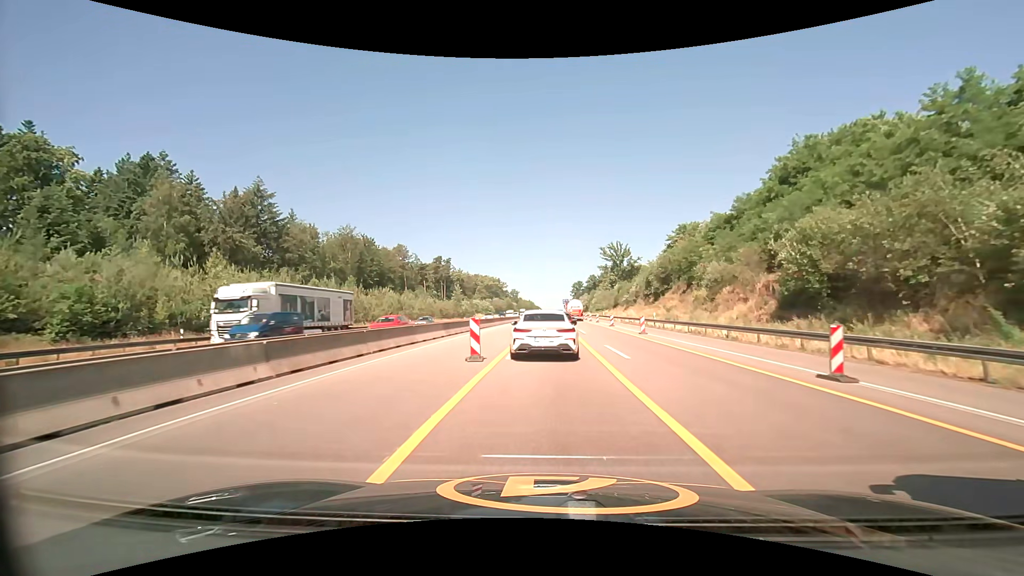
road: motorway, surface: asphalt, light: Day
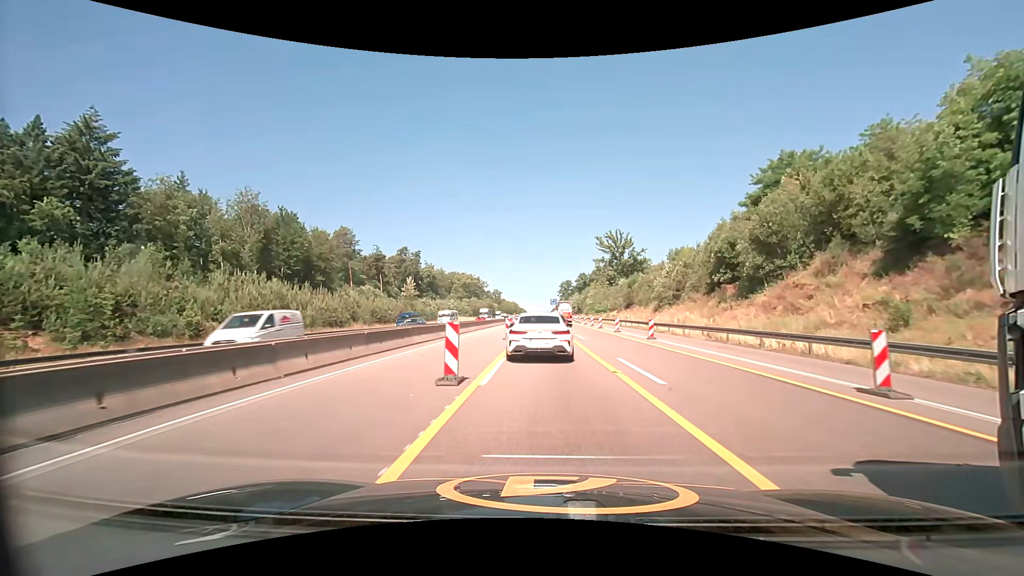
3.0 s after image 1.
(+0.3, +41.3) m; +1°
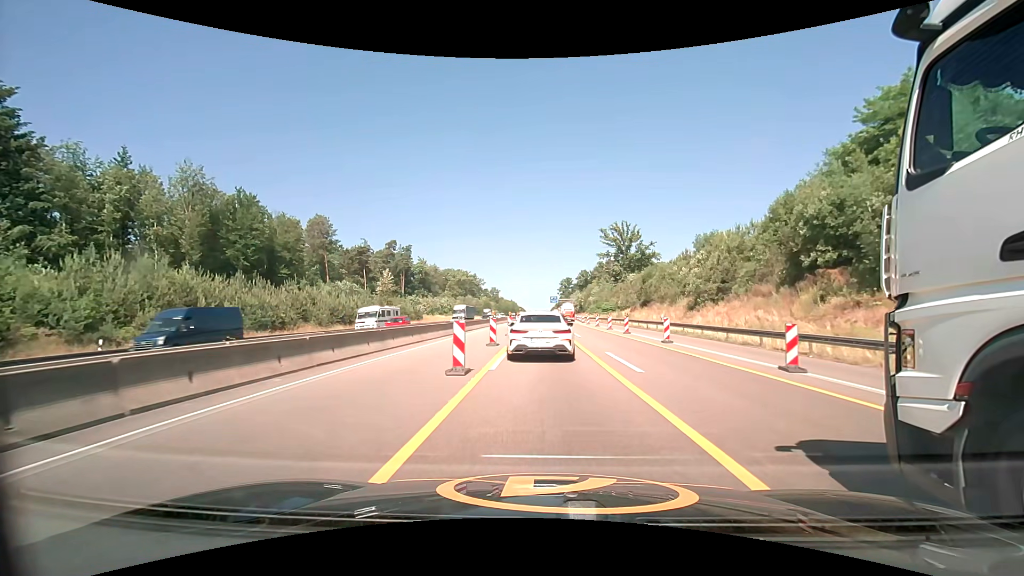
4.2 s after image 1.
(0.0, +16.2) m; 0°
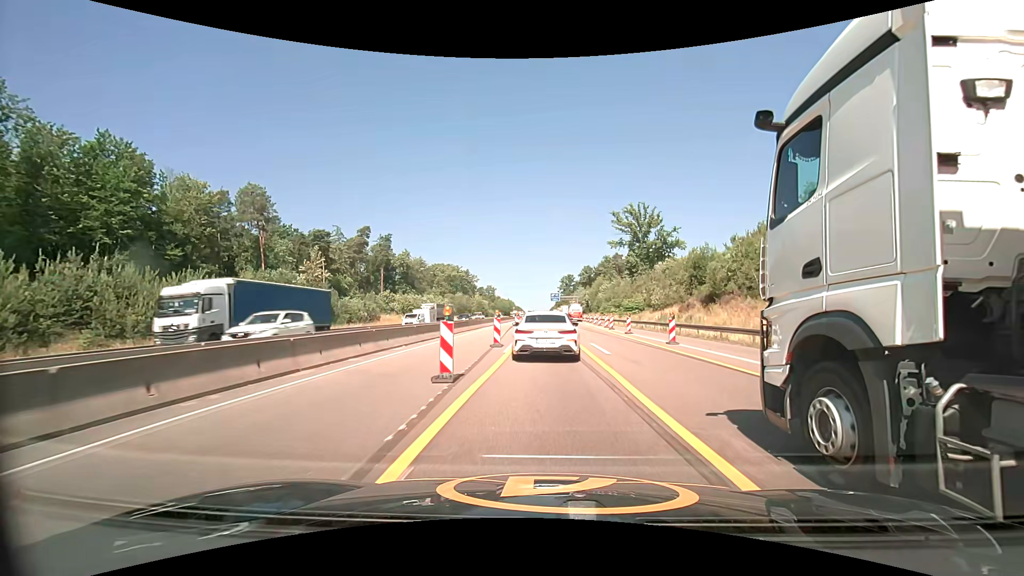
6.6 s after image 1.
(+0.1, +30.9) m; 0°
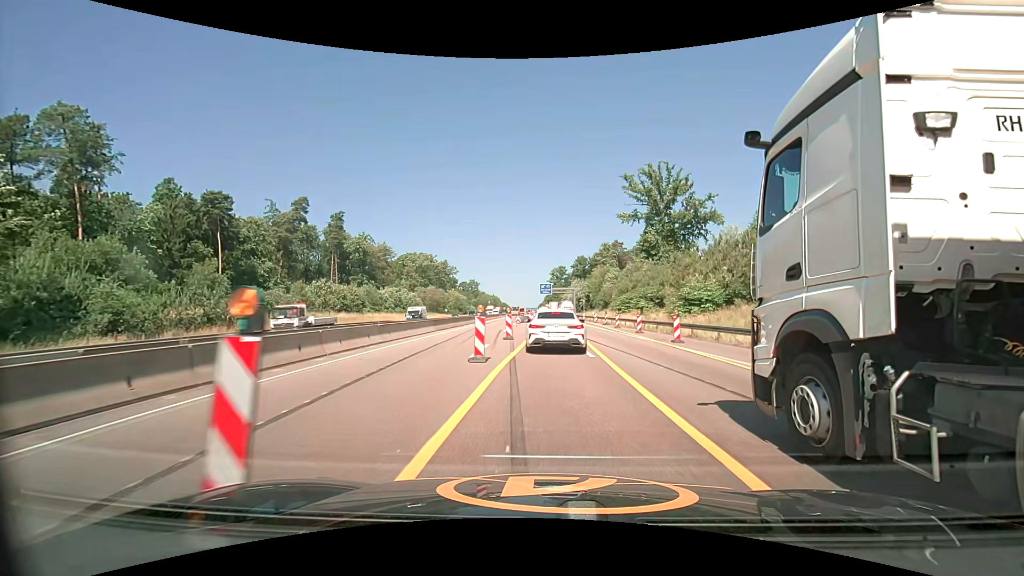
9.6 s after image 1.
(+0.6, +38.7) m; +2°
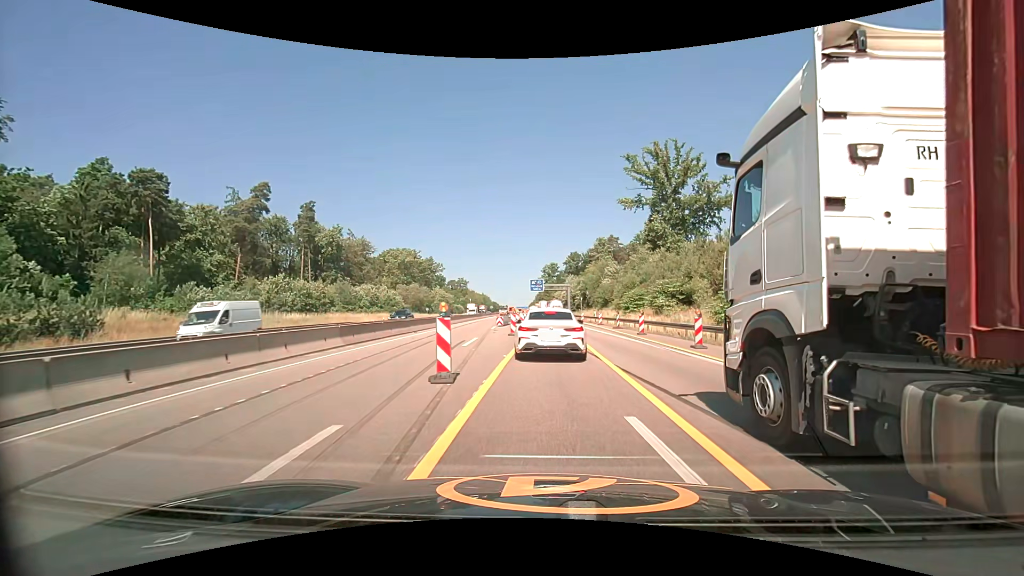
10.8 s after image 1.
(+0.1, +13.9) m; +1°
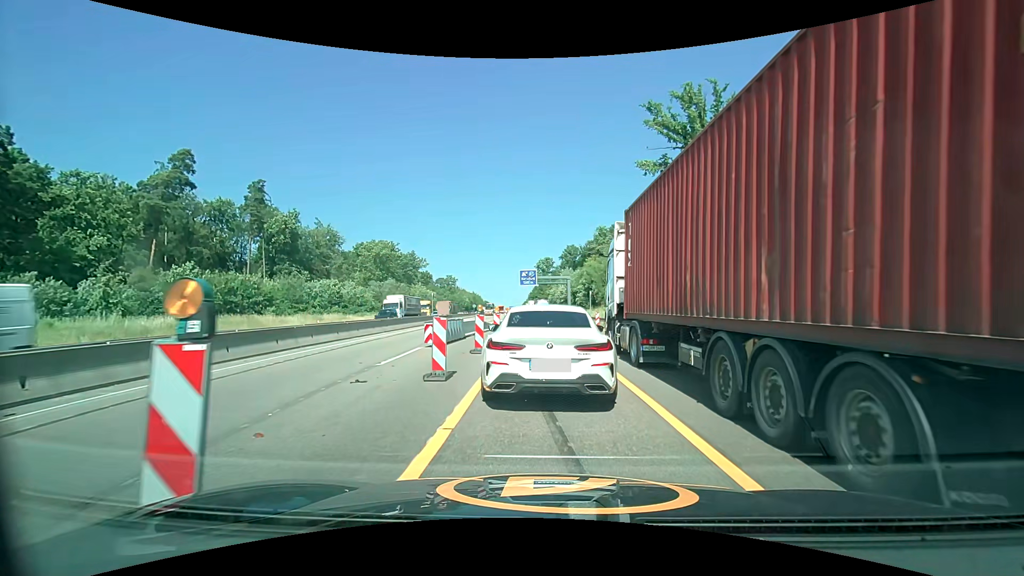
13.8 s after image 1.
(+0.4, +24.0) m; +1°
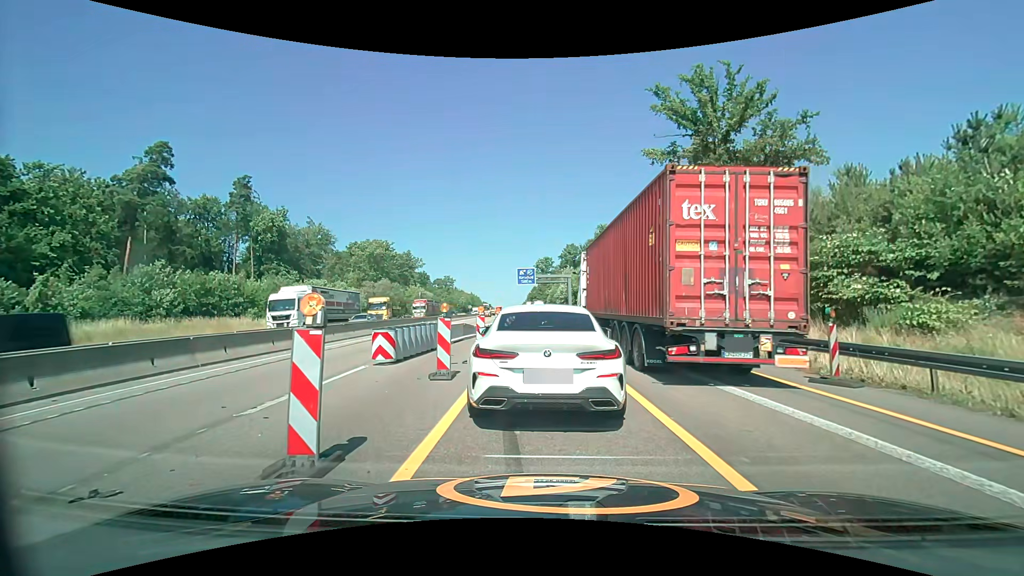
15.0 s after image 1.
(0.0, +5.4) m; +1°
